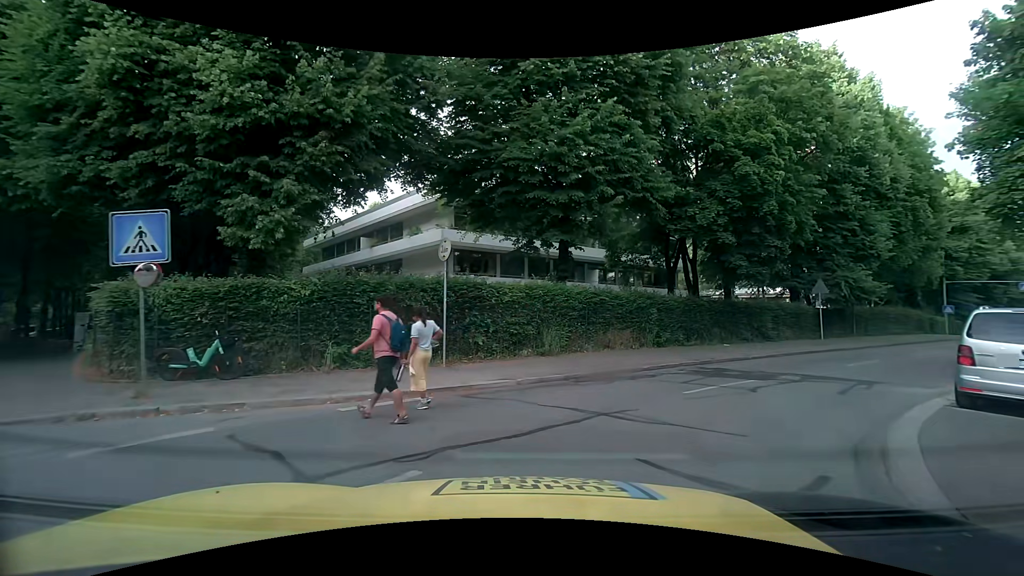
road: tertiary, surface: asphalt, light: Day
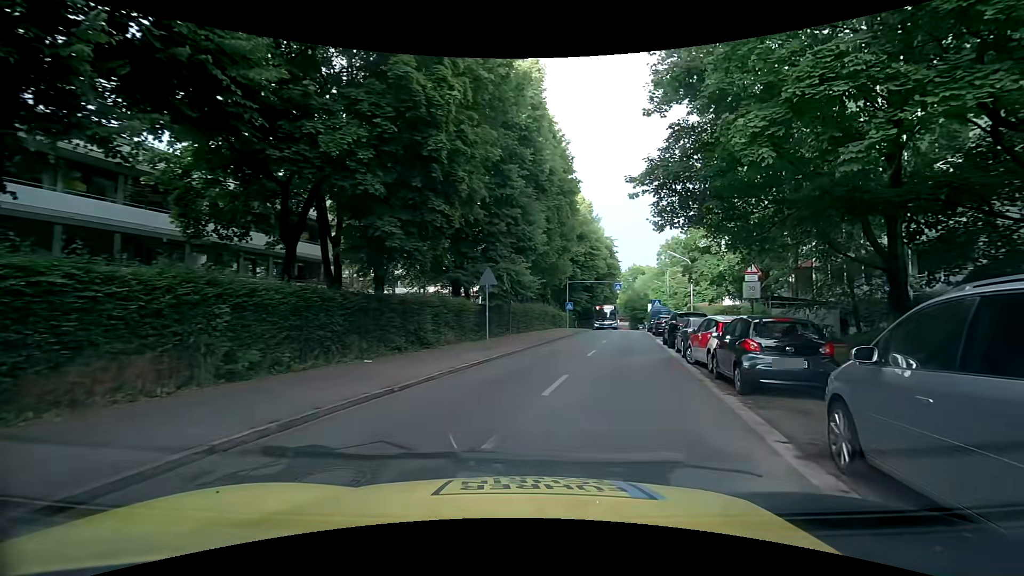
(+3.1, +8.6) m; +37°
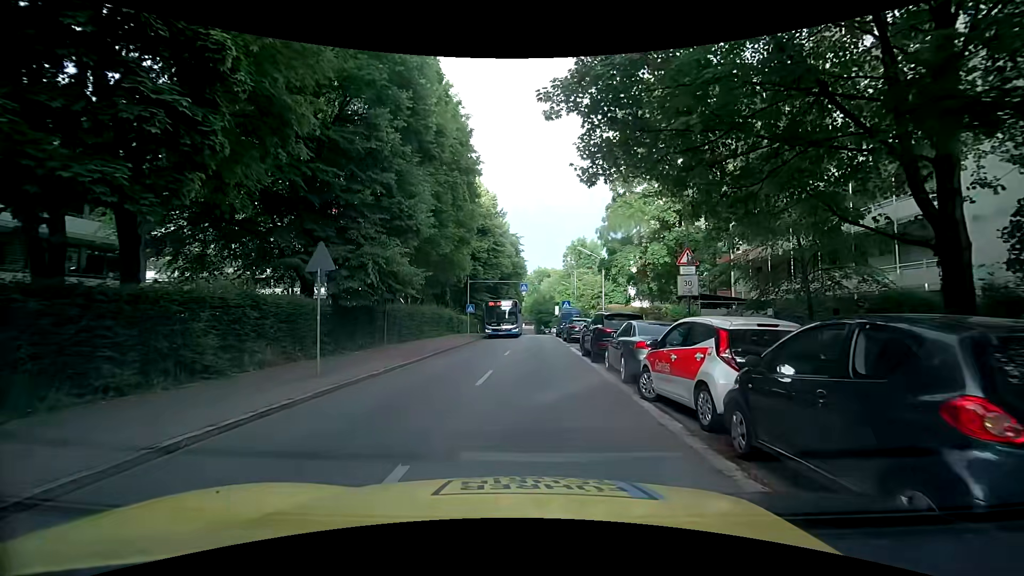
(+1.0, +6.9) m; +11°
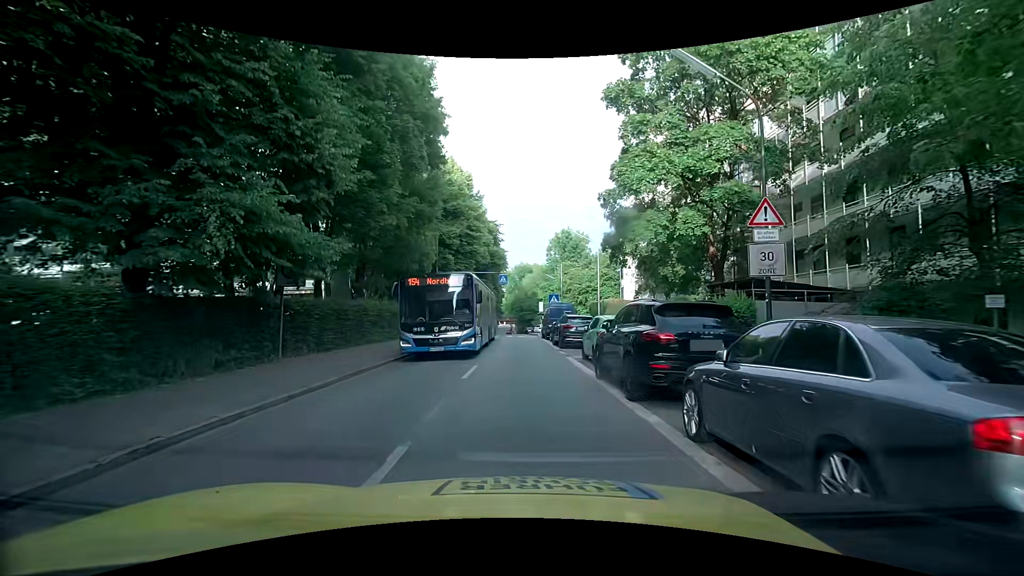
(+0.3, +8.4) m; +4°
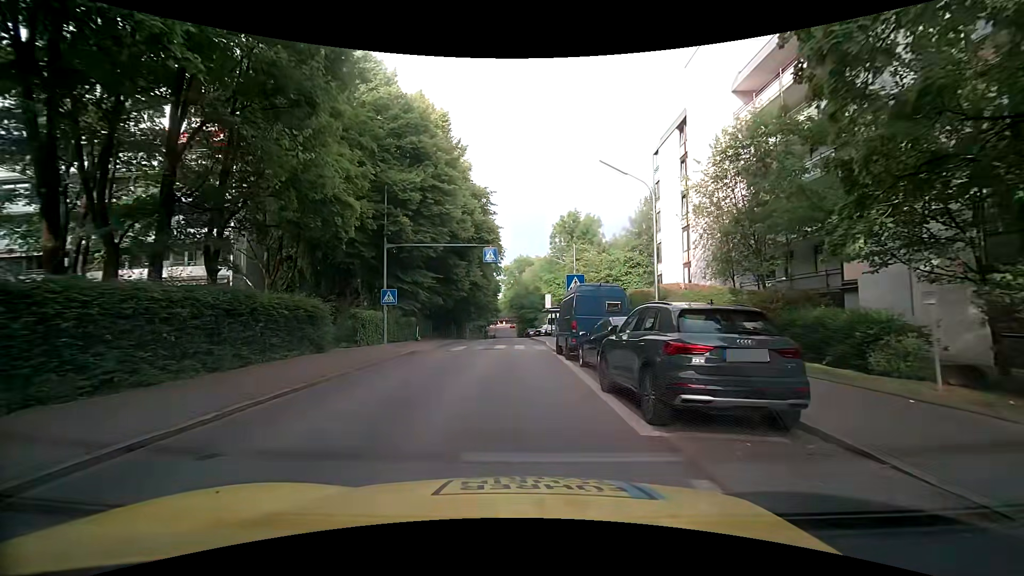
(0.0, +16.8) m; 0°
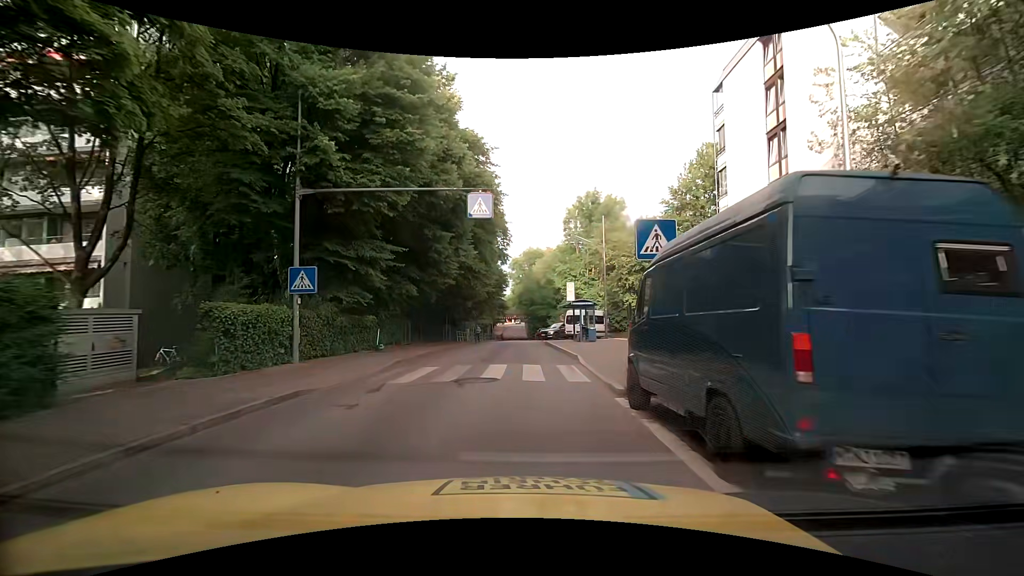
(-0.5, +12.2) m; -2°
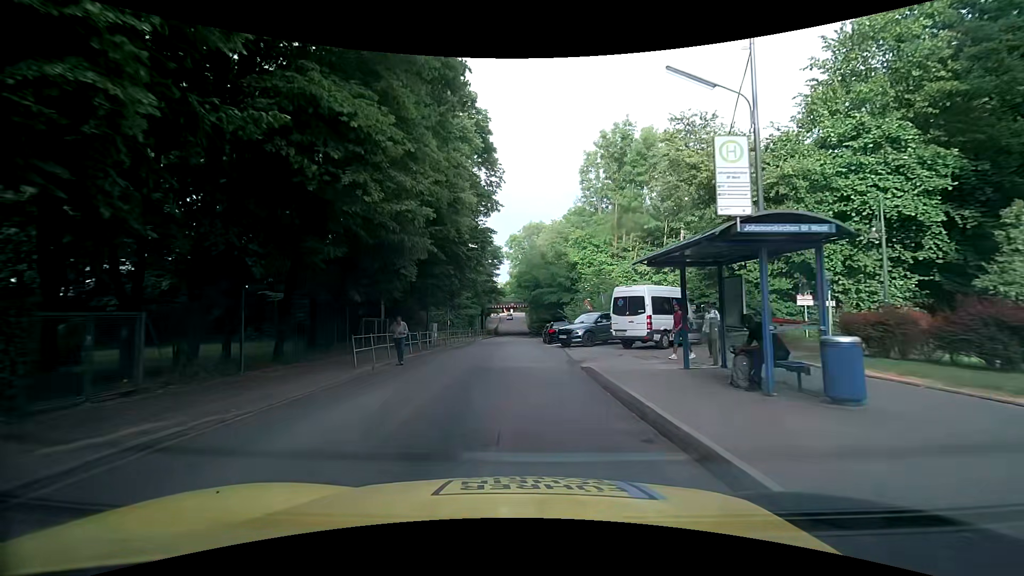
(-0.1, +23.4) m; 0°
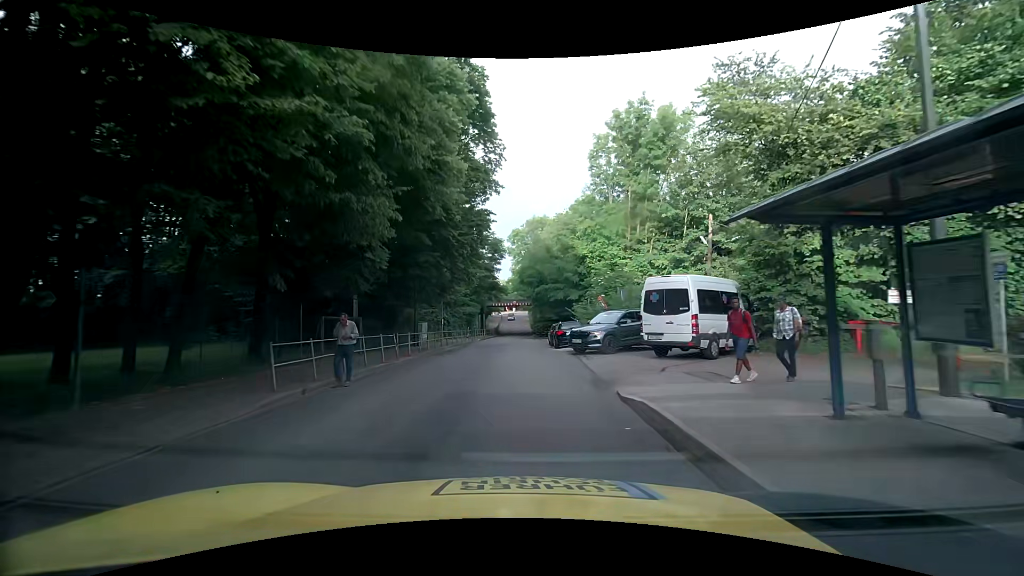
(0.0, +5.0) m; -1°
(0, +10) (0, +20) (0, +30) (0, +40) (0, +50) (0, +60) (0, +70) (-1, +80) (-1, +90) (-1, +100) m
